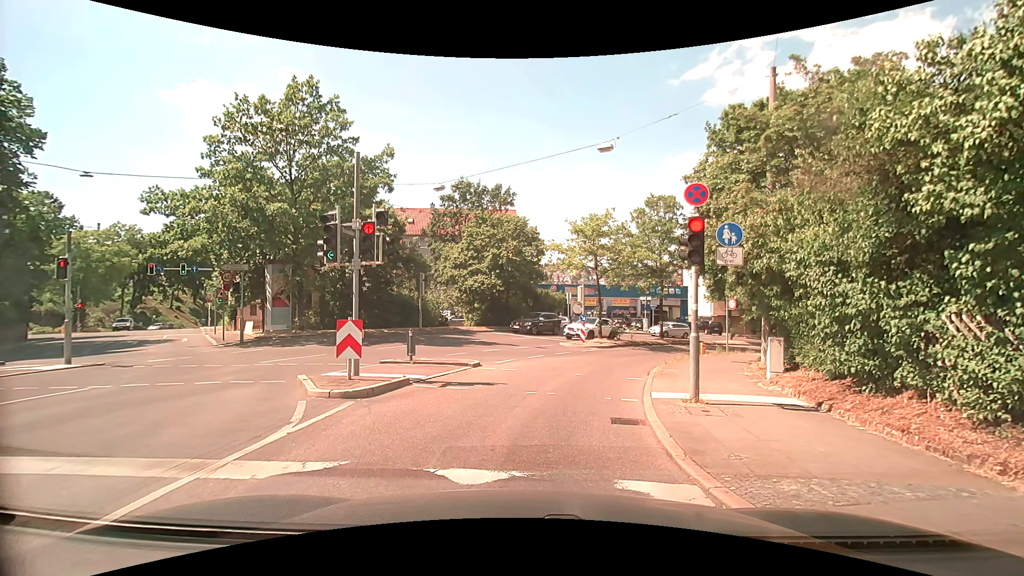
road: secondary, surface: asphalt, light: Day
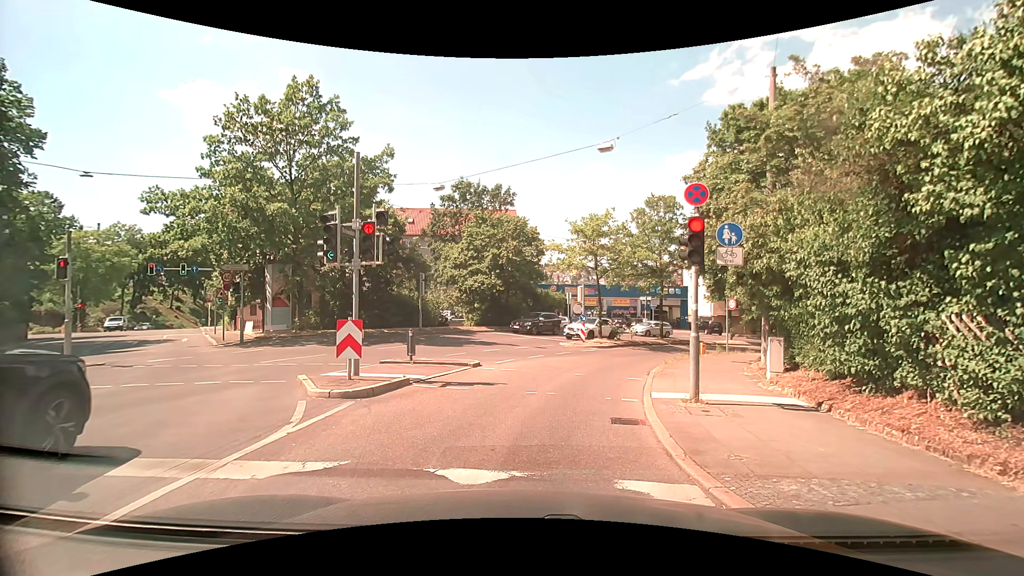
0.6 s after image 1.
(0.0, 0.0) m; 0°
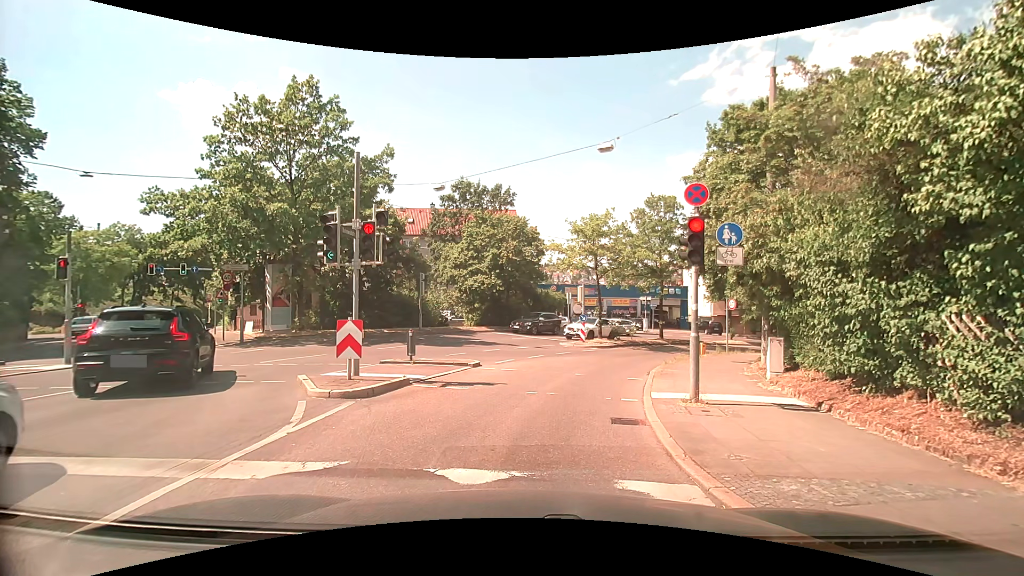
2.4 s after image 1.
(0.0, 0.0) m; 0°
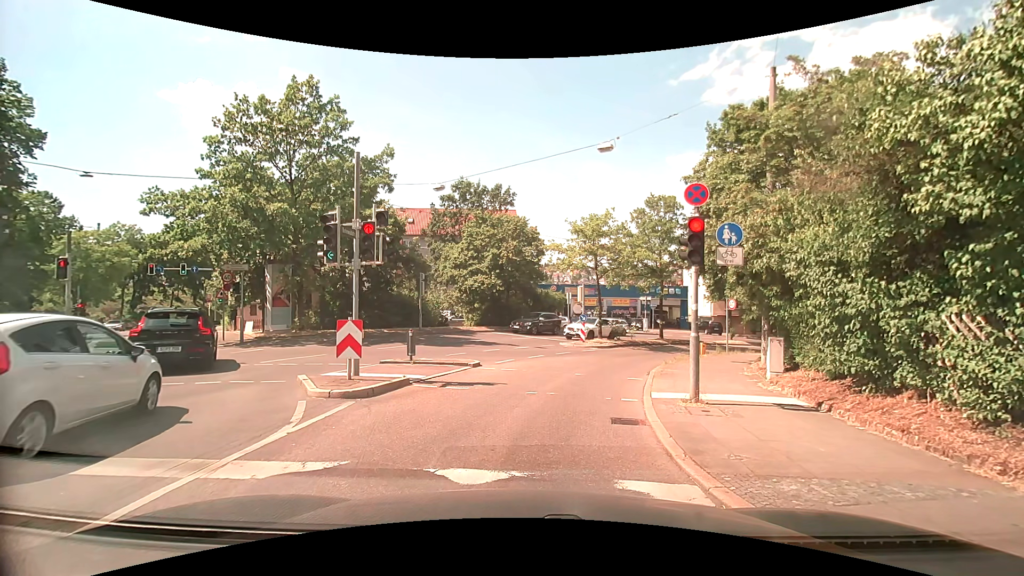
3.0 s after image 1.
(0.0, 0.0) m; 0°
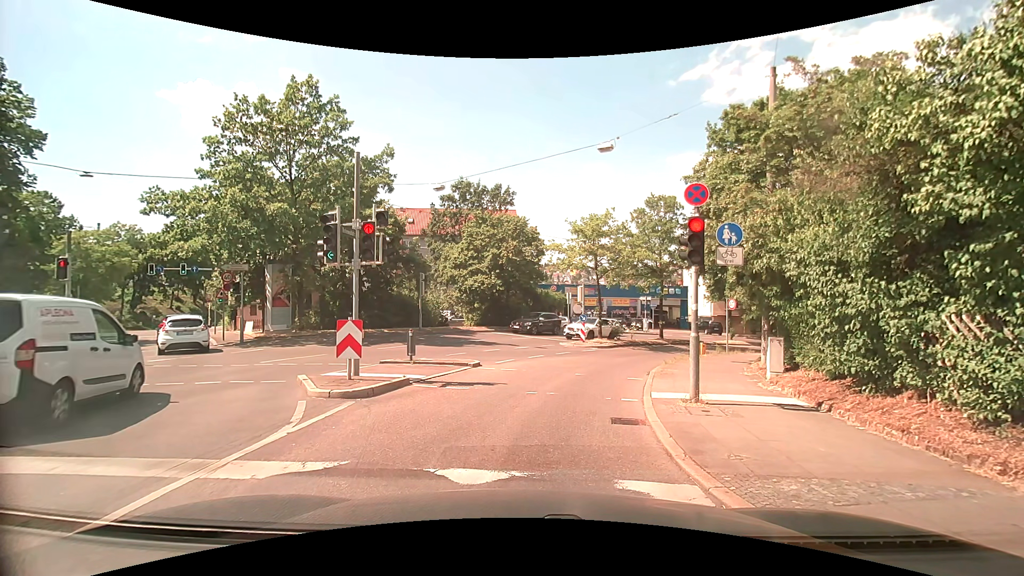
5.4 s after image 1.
(0.0, 0.0) m; 0°
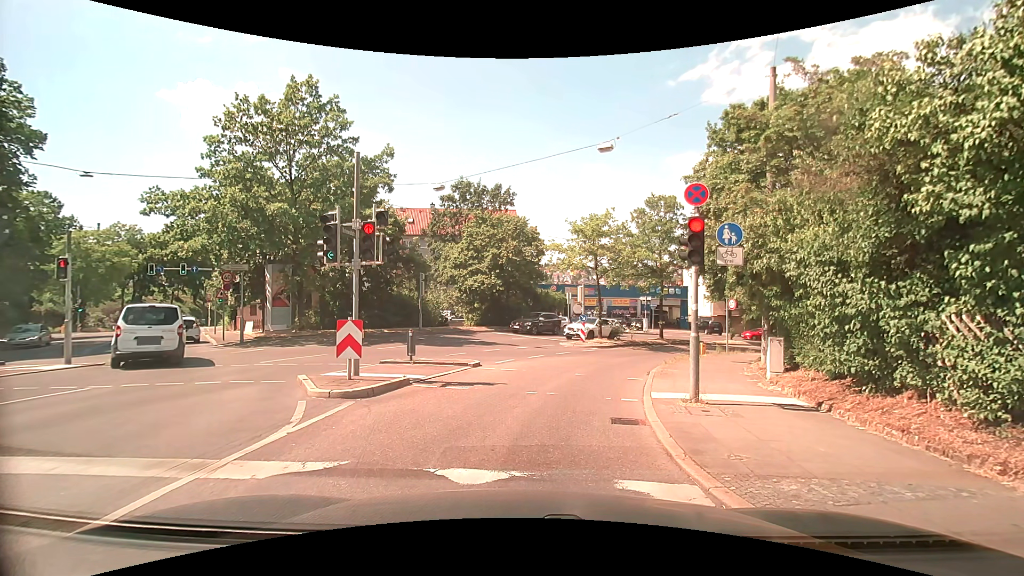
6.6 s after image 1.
(0.0, 0.0) m; 0°
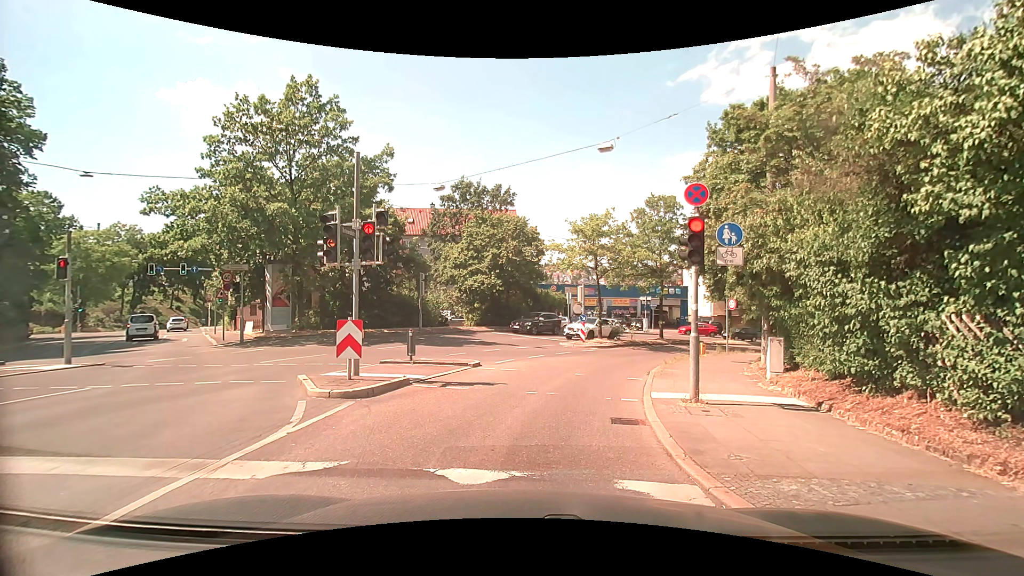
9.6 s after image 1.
(0.0, 0.0) m; 0°
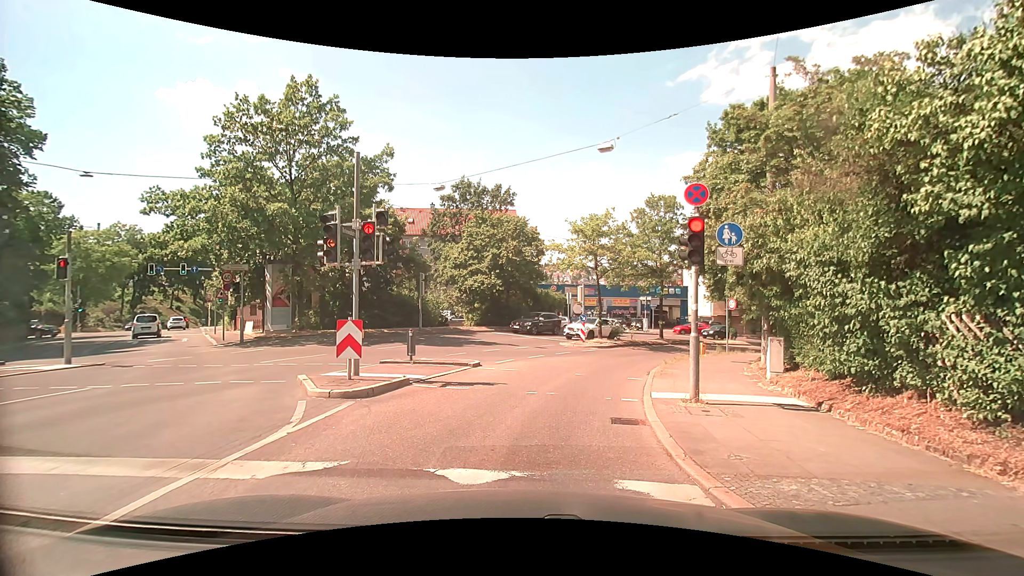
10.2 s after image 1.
(0.0, 0.0) m; 0°
